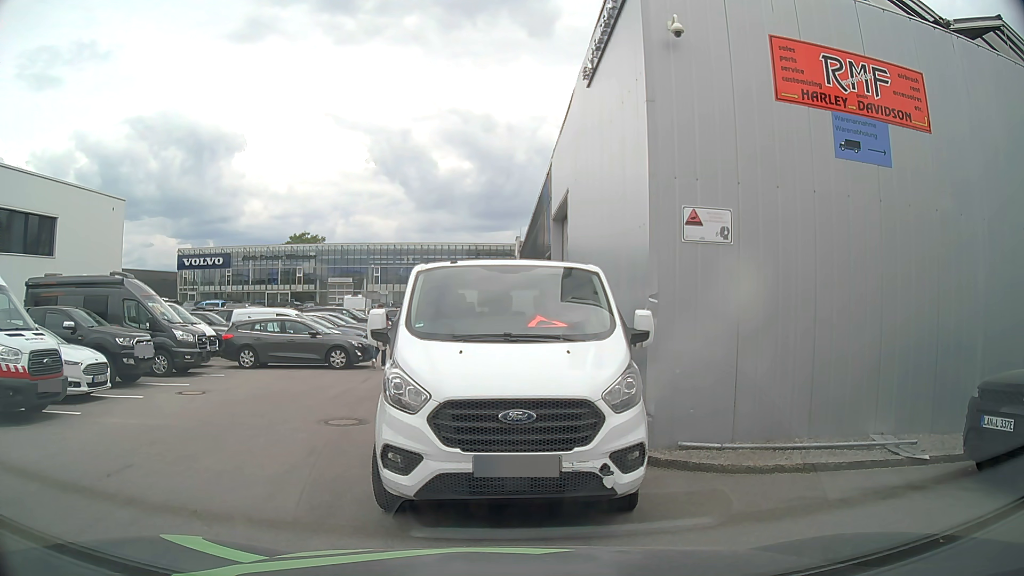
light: Day
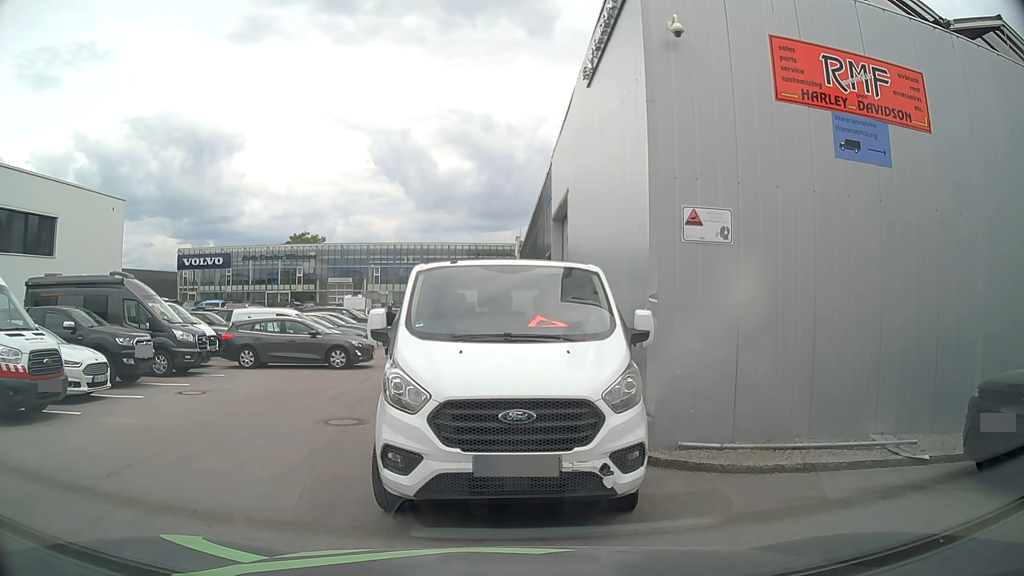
(0.0, 0.0) m; 0°
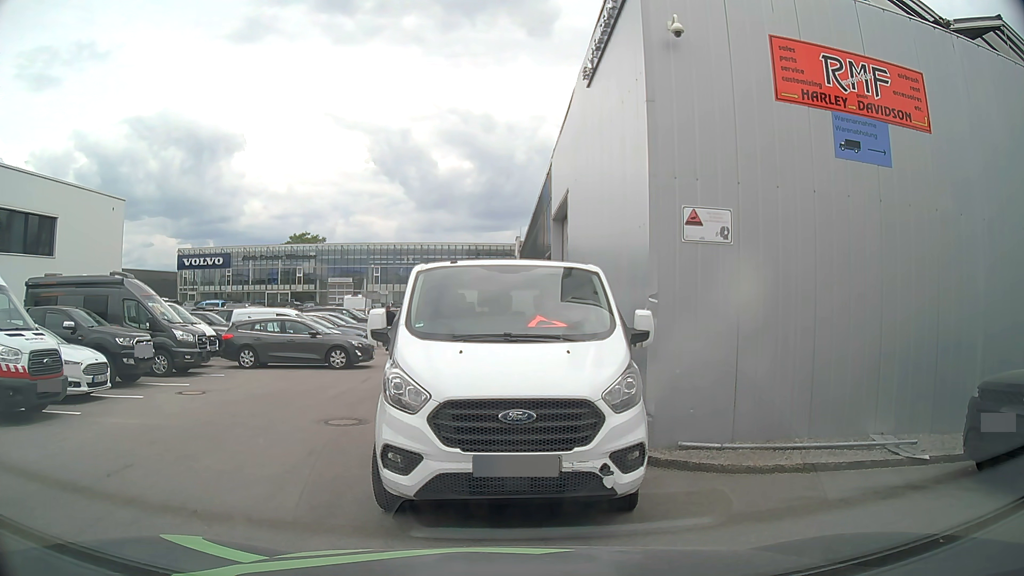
(0.0, 0.0) m; 0°
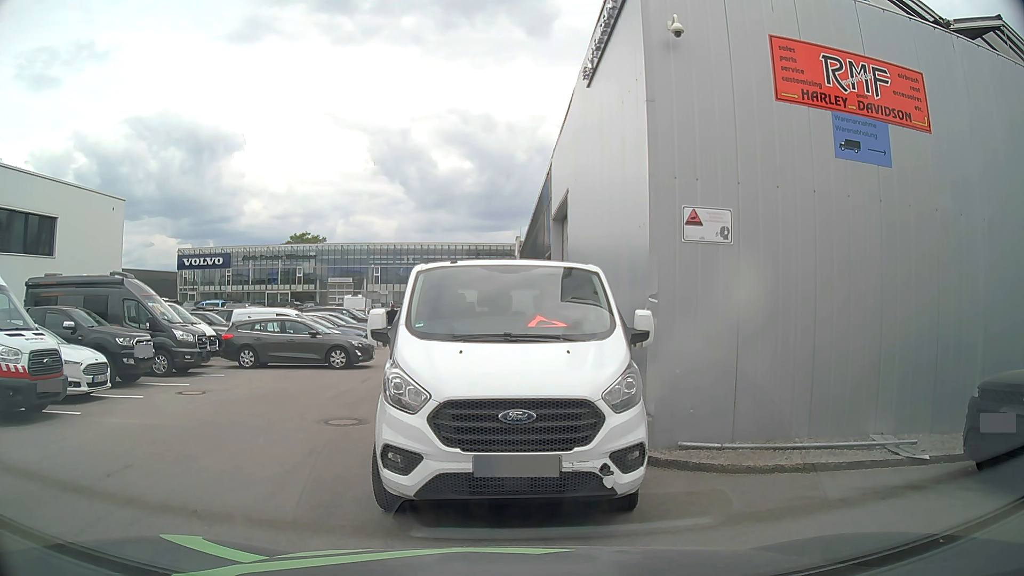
(0.0, 0.0) m; 0°
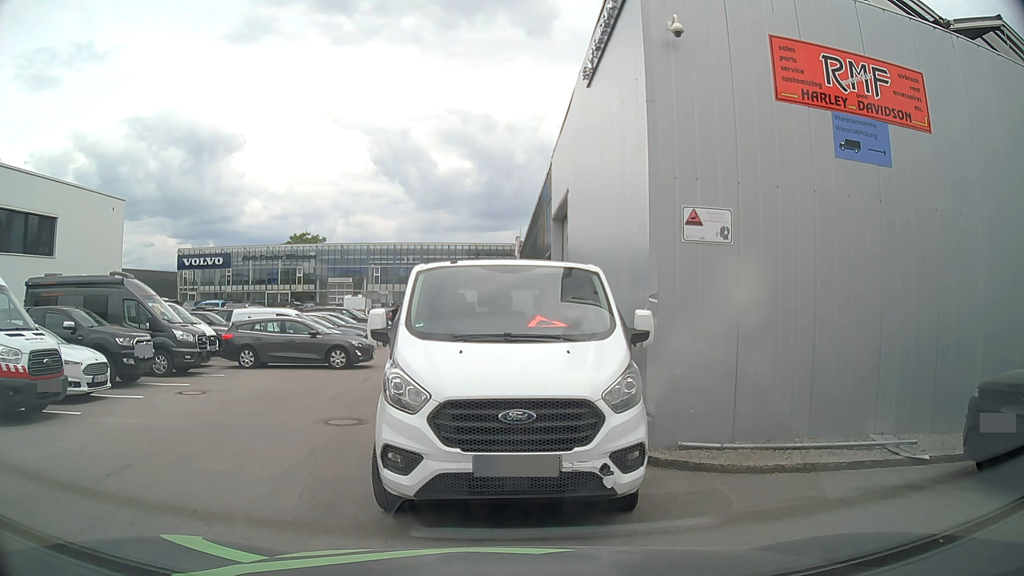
(0.0, 0.0) m; 0°
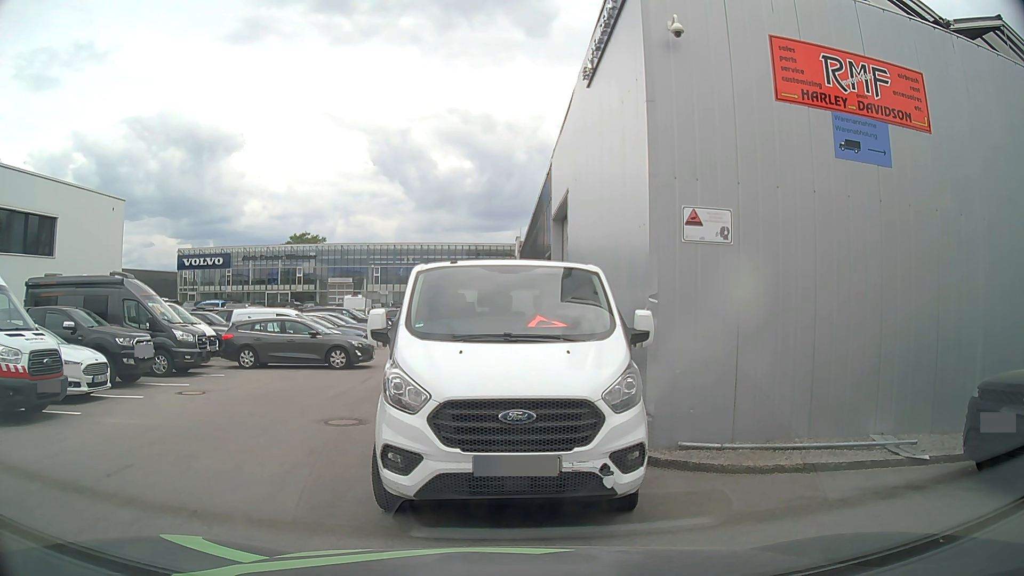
(0.0, 0.0) m; 0°
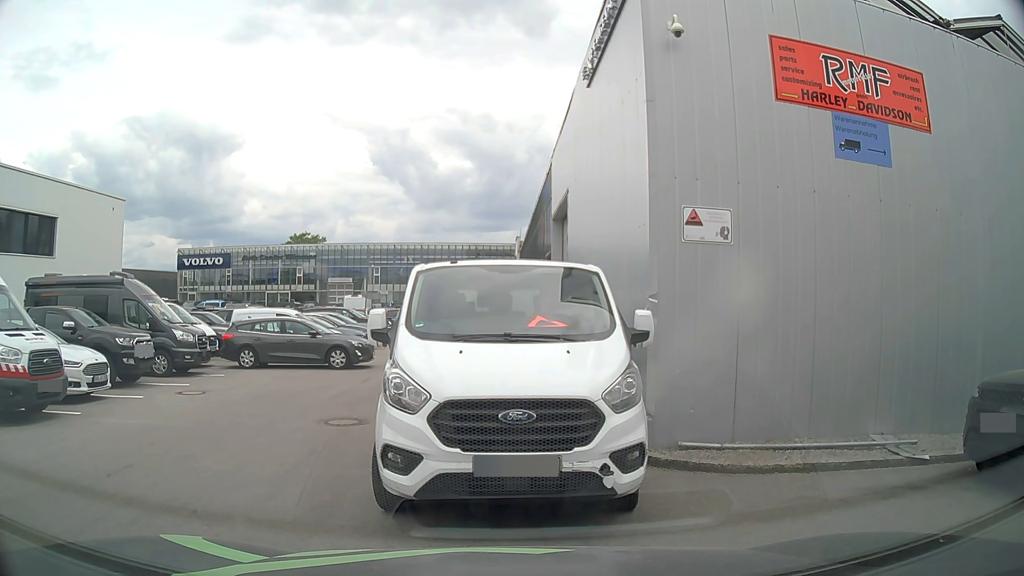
(0.0, 0.0) m; 0°
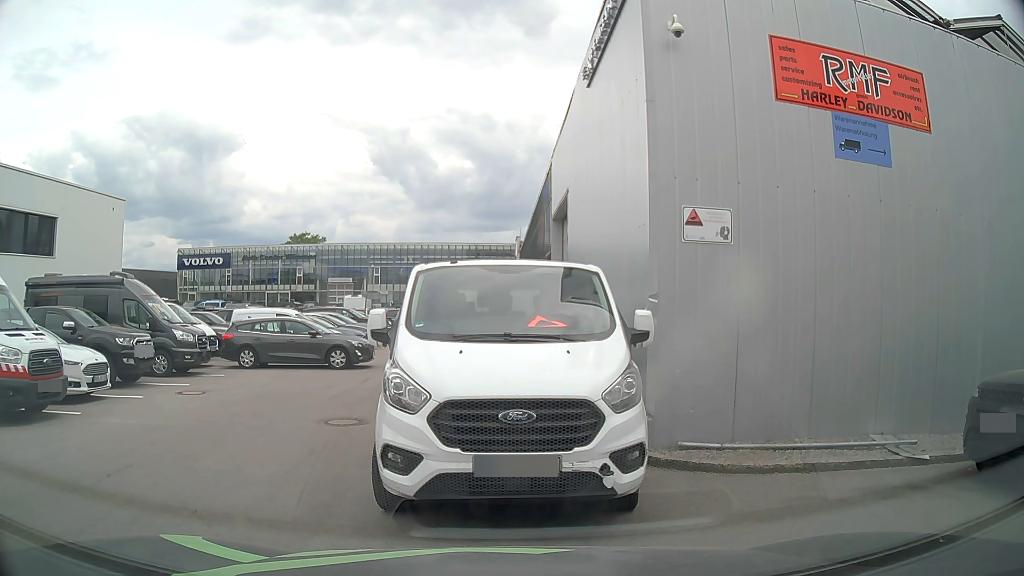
(0.0, 0.0) m; 0°
